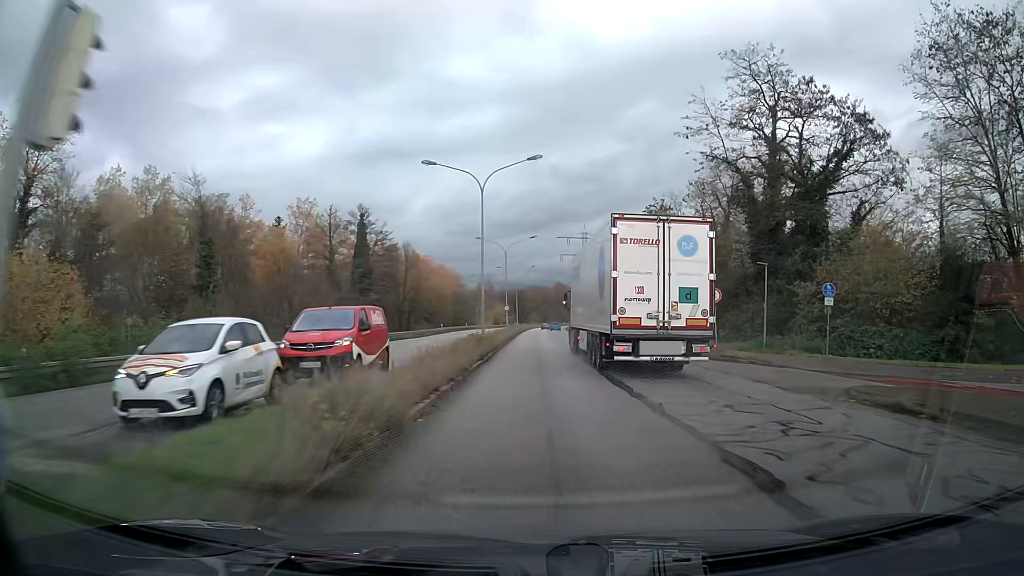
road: primary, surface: asphalt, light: Day
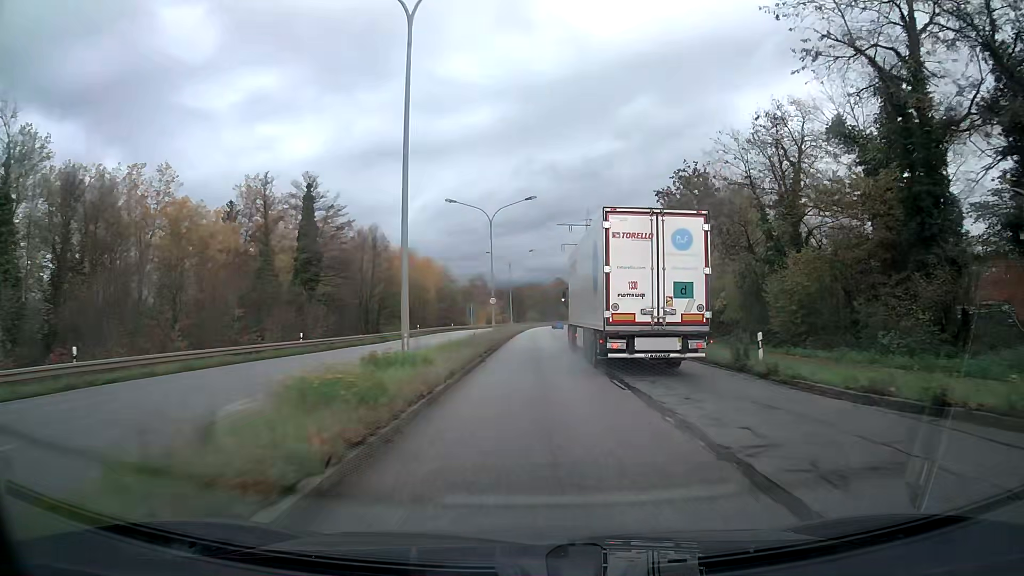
(0.0, +20.9) m; 0°
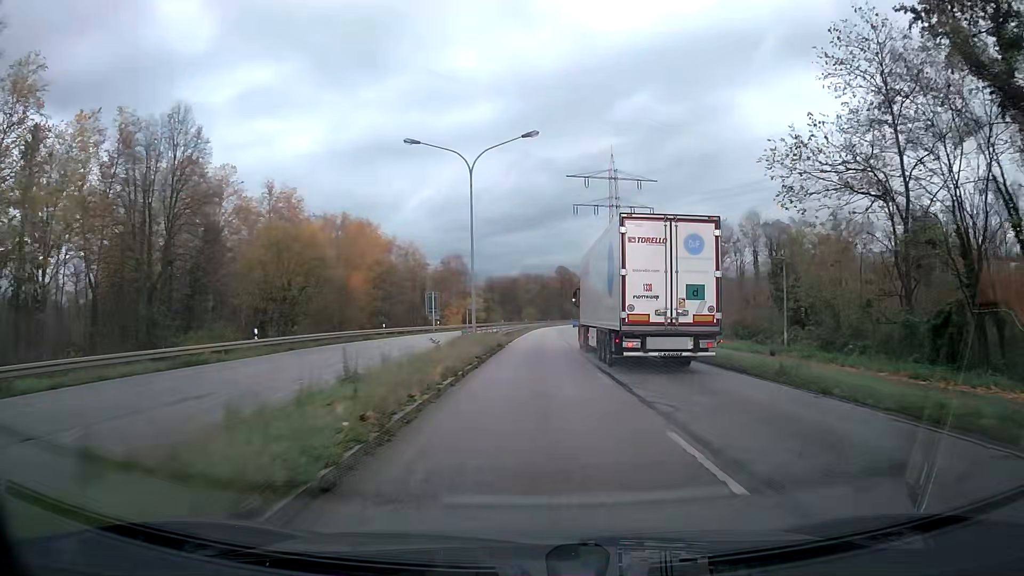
(0.0, +51.5) m; 0°
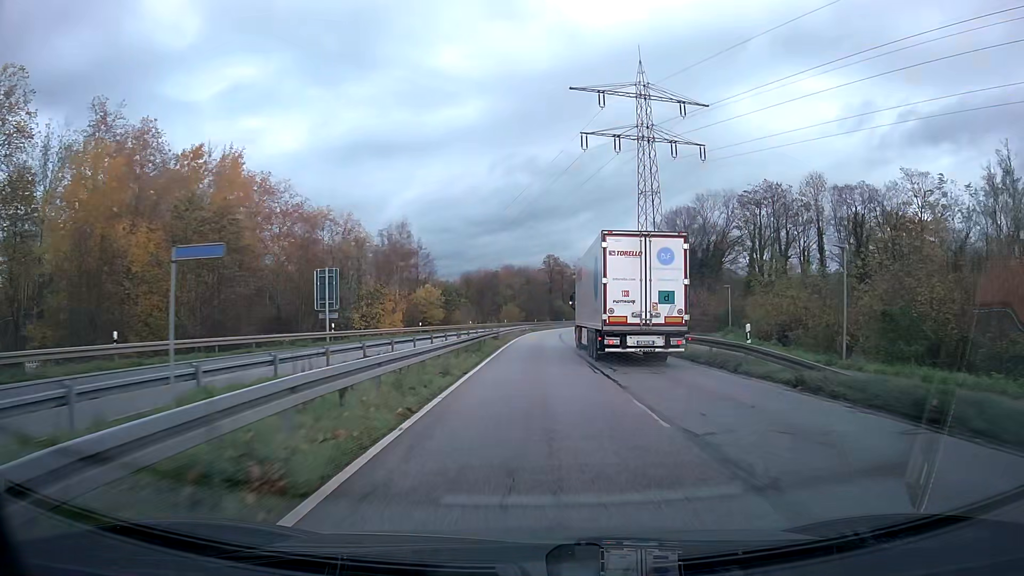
(+0.5, +41.1) m; +2°
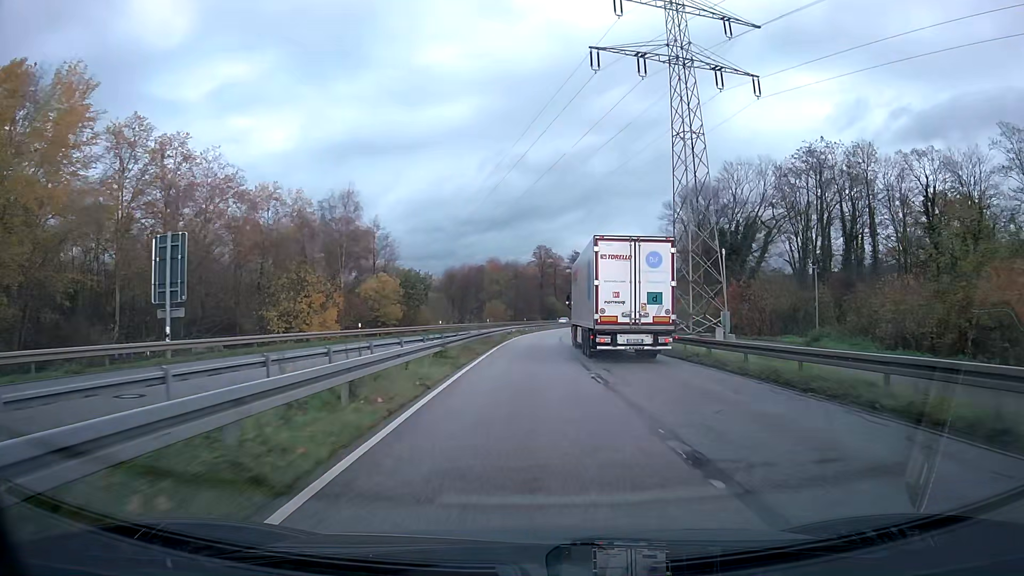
(+0.2, +20.8) m; +1°
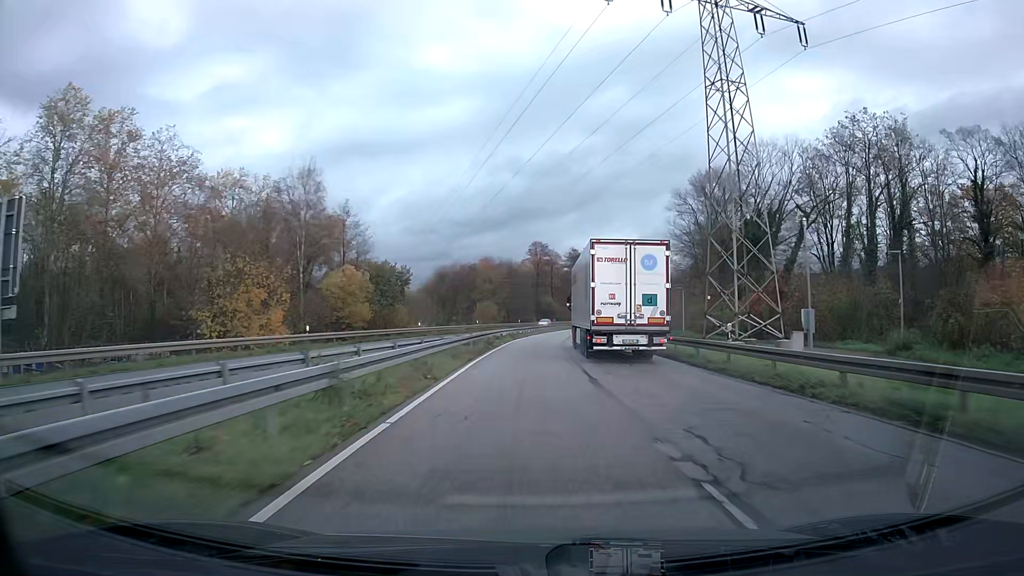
(0.0, +10.5) m; 0°
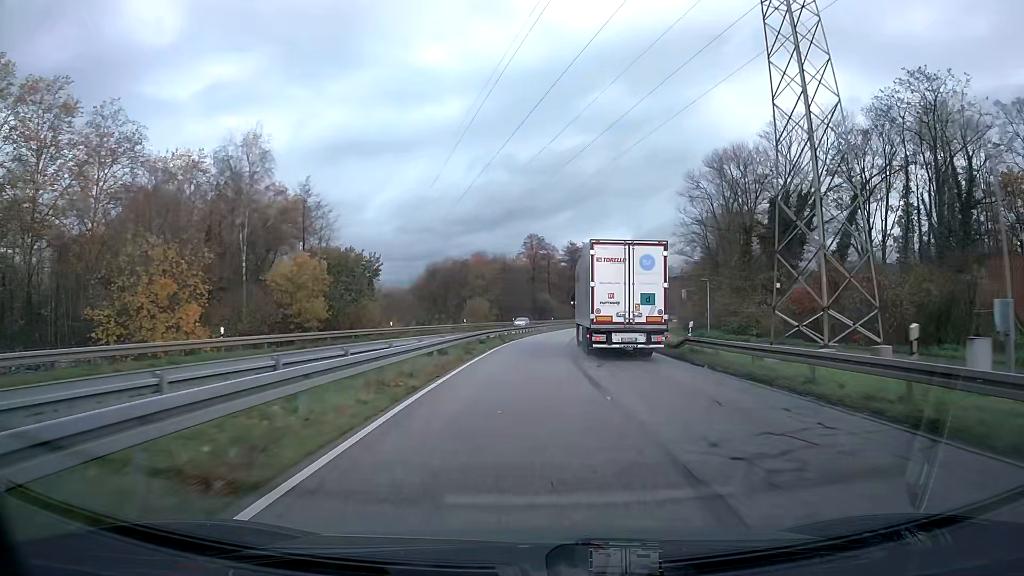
(0.0, +10.5) m; 0°
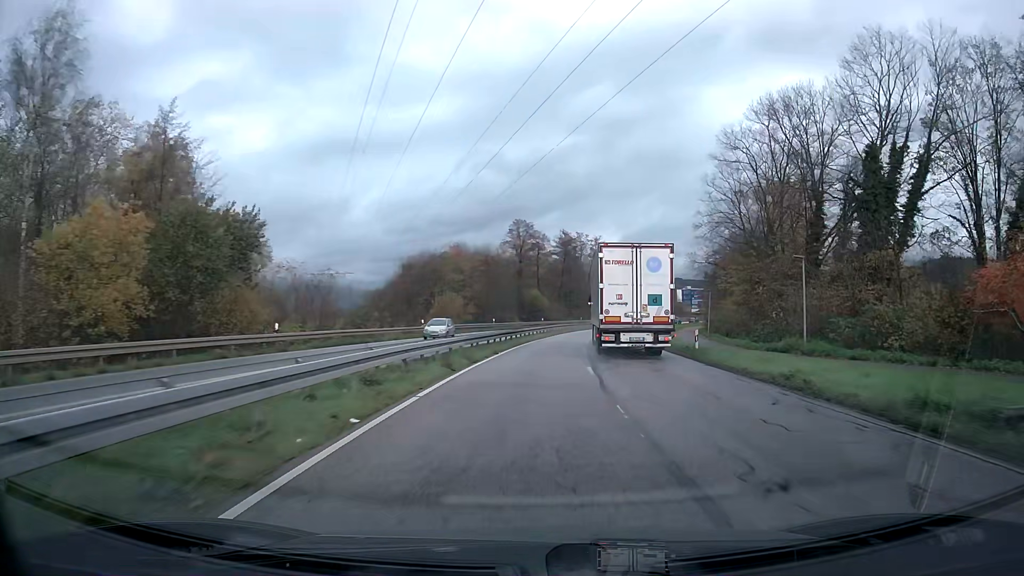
(+0.2, +21.1) m; +1°
